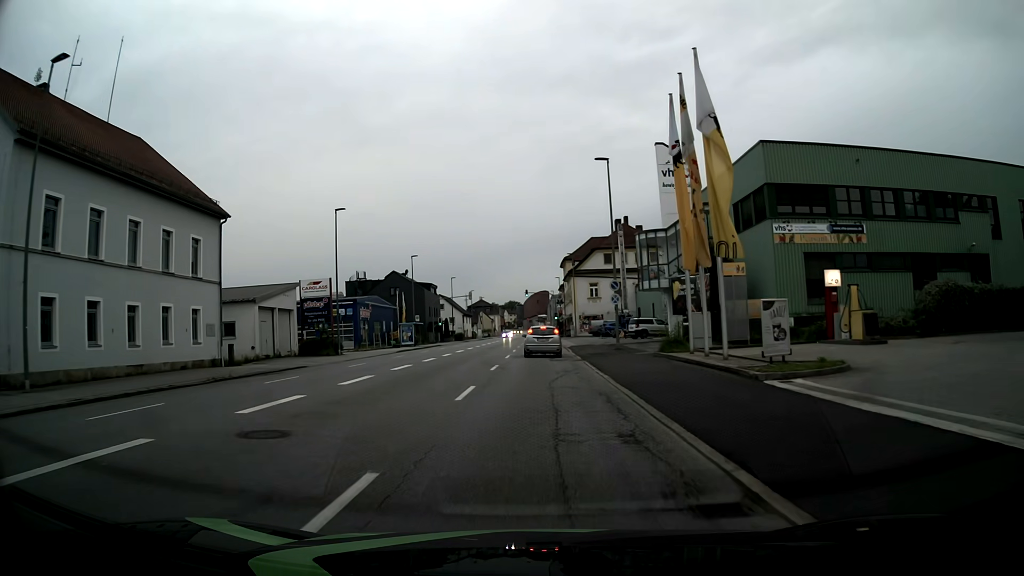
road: tertiary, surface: asphalt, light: Day
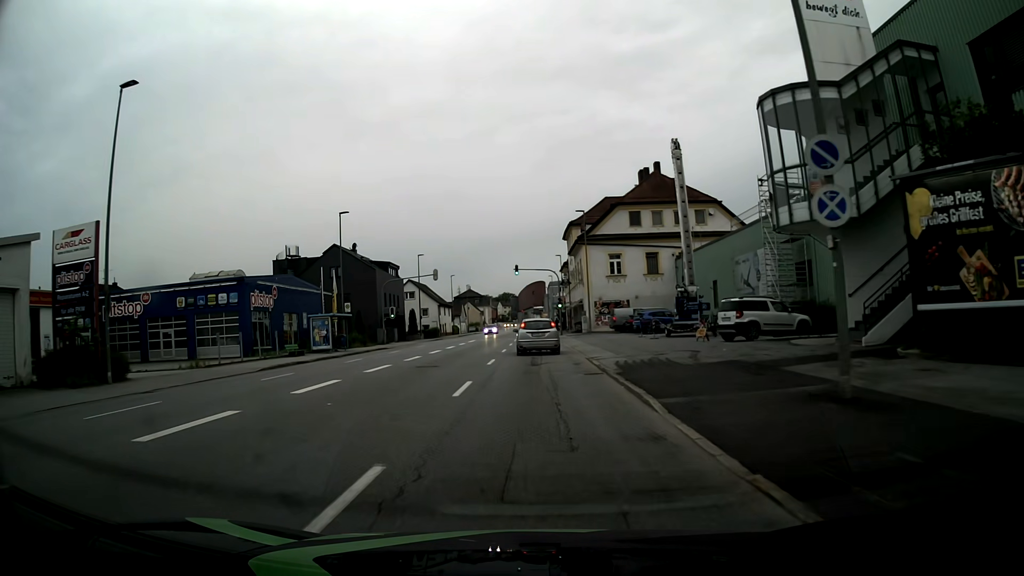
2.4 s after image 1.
(0.0, +27.1) m; +1°
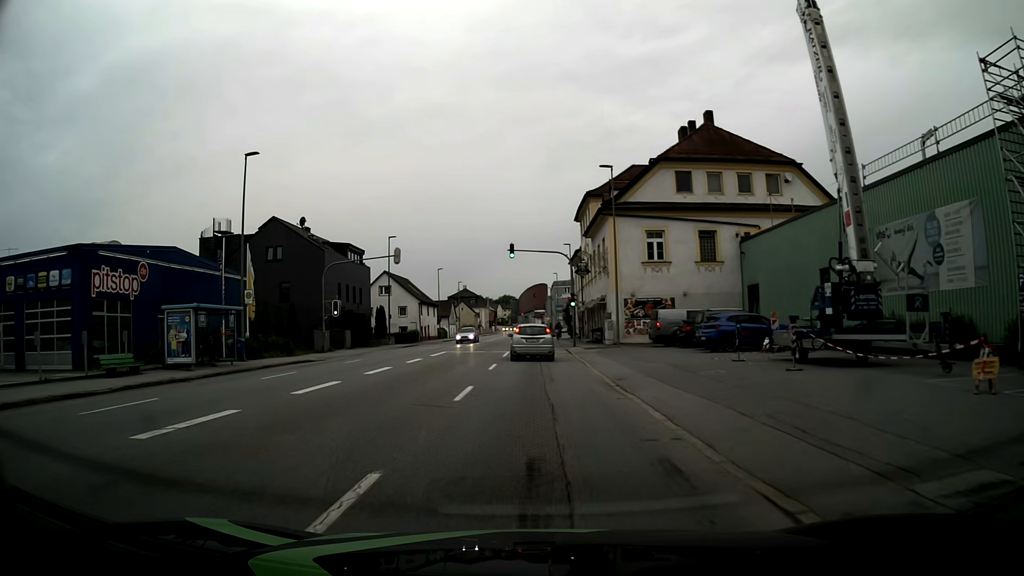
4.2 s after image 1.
(-0.2, +18.0) m; -1°
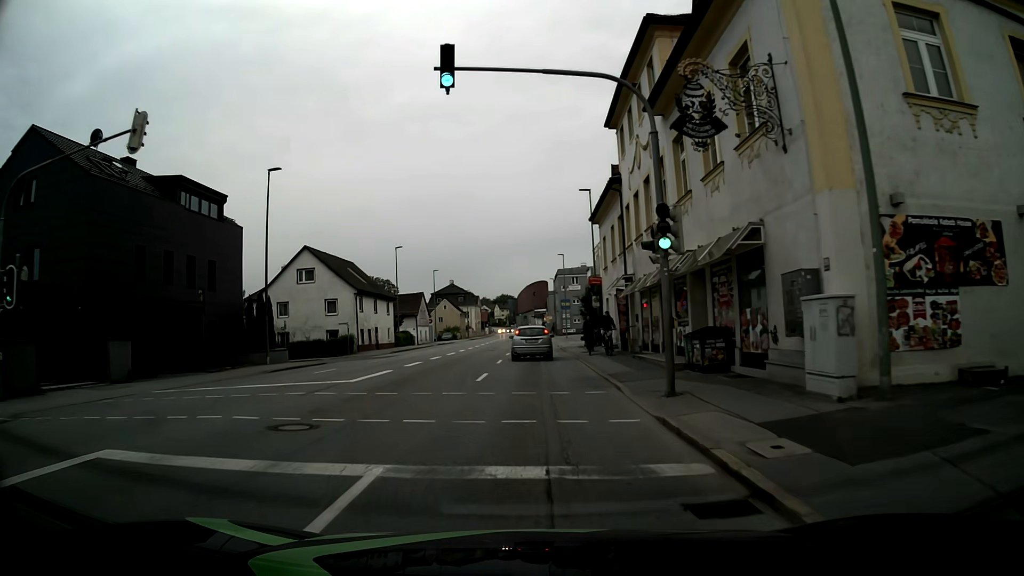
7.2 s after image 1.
(+0.1, +30.0) m; 0°
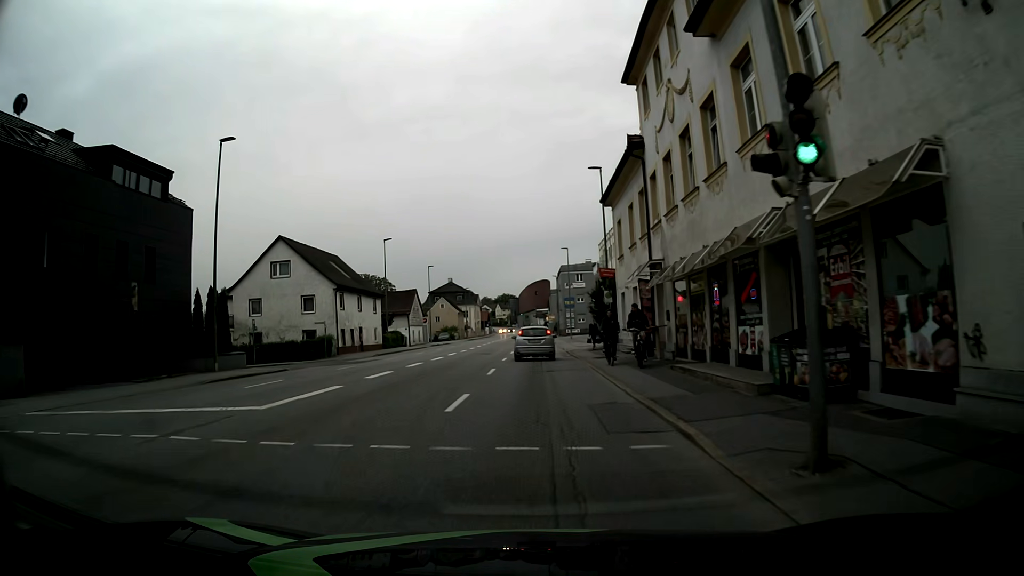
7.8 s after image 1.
(0.0, +6.3) m; -1°
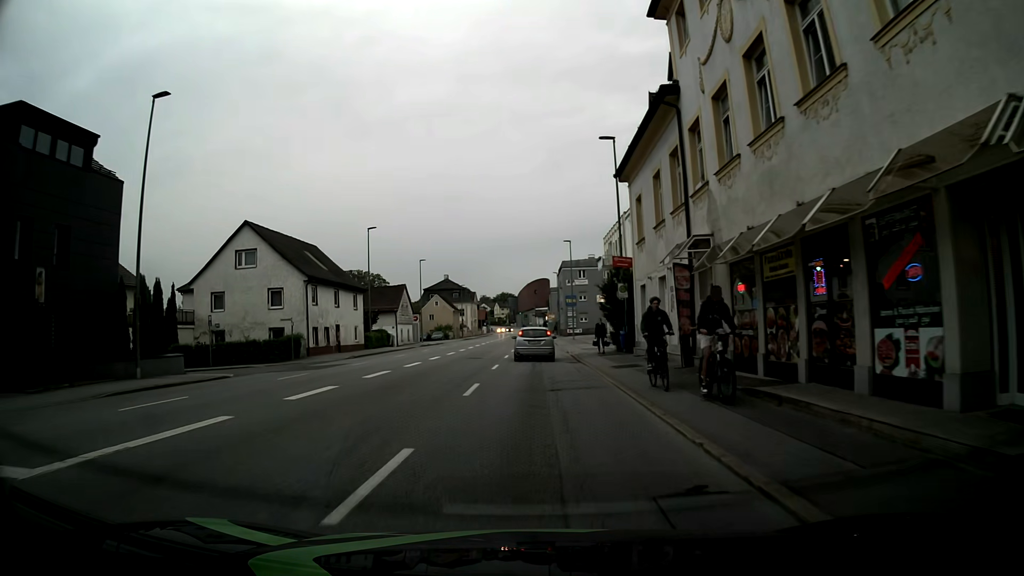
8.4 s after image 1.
(0.0, +6.4) m; +1°
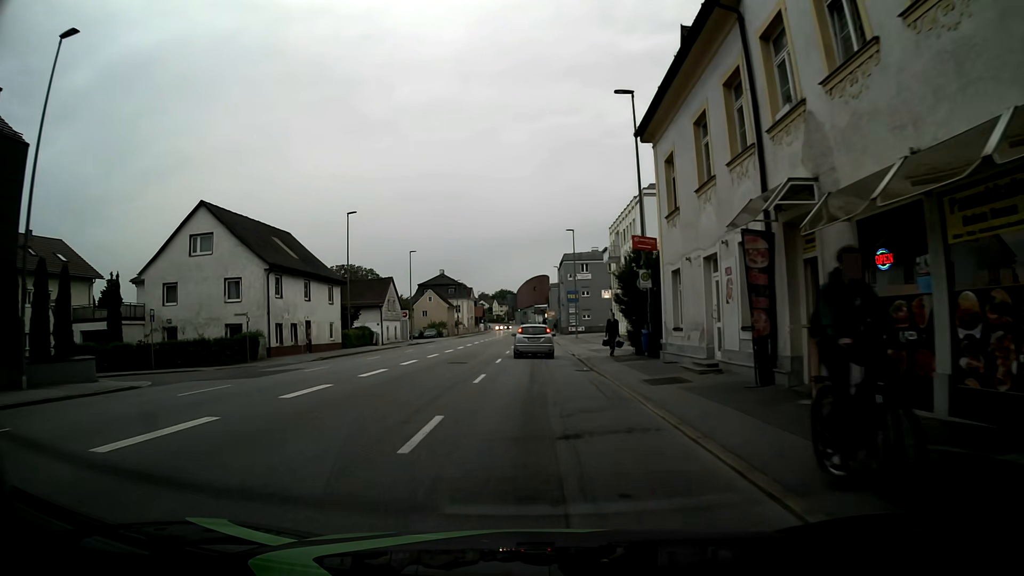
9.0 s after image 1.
(0.0, +6.5) m; 0°
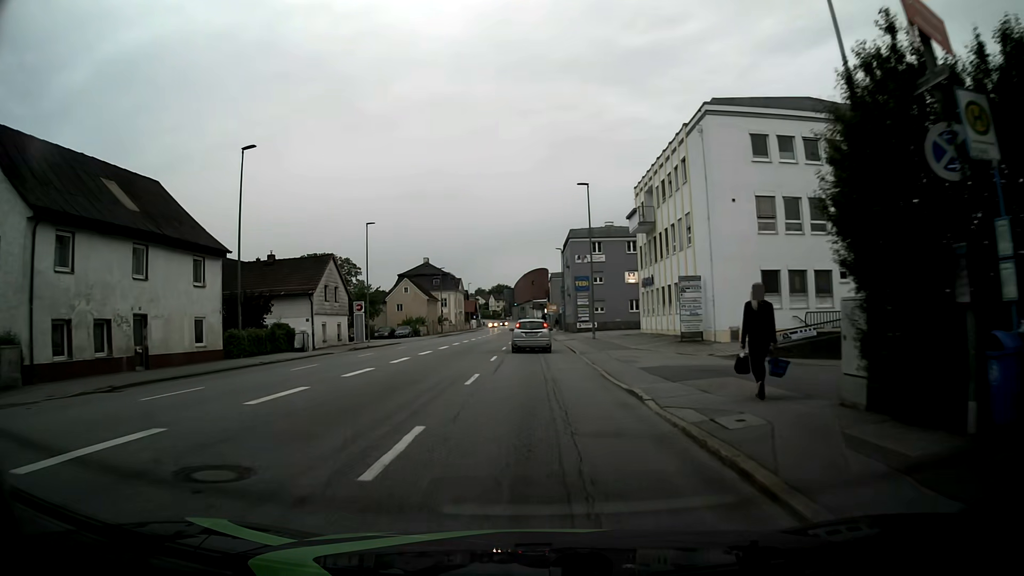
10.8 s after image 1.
(+0.1, +19.6) m; +1°
